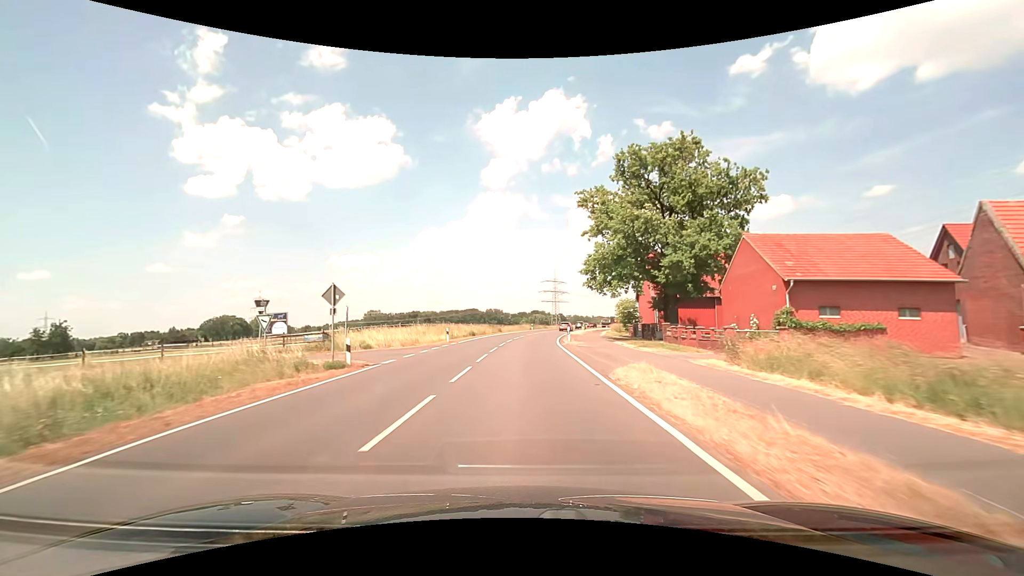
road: secondary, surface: asphalt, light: Day
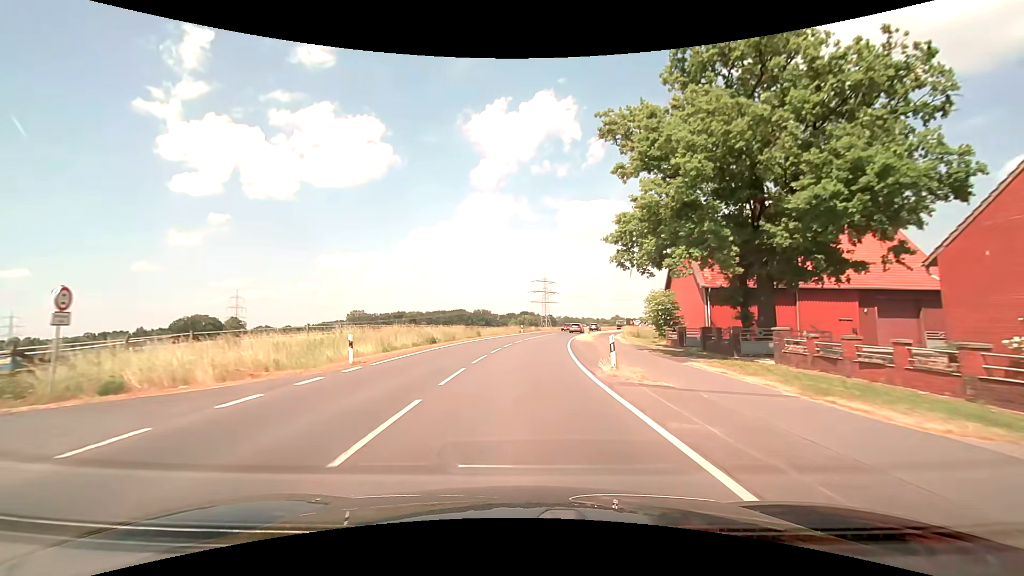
(+0.1, +18.7) m; +1°
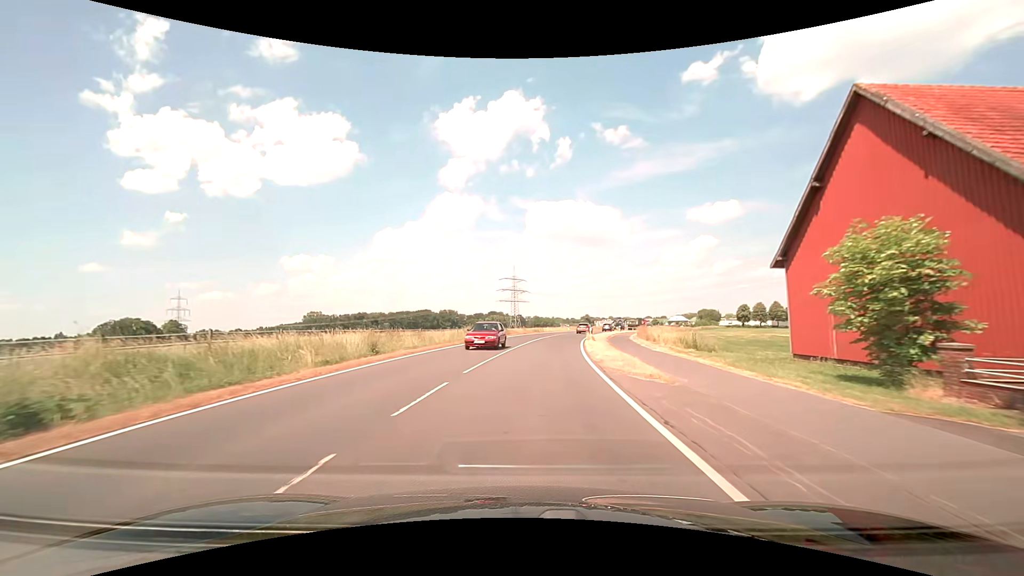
(+0.8, +27.6) m; +4°
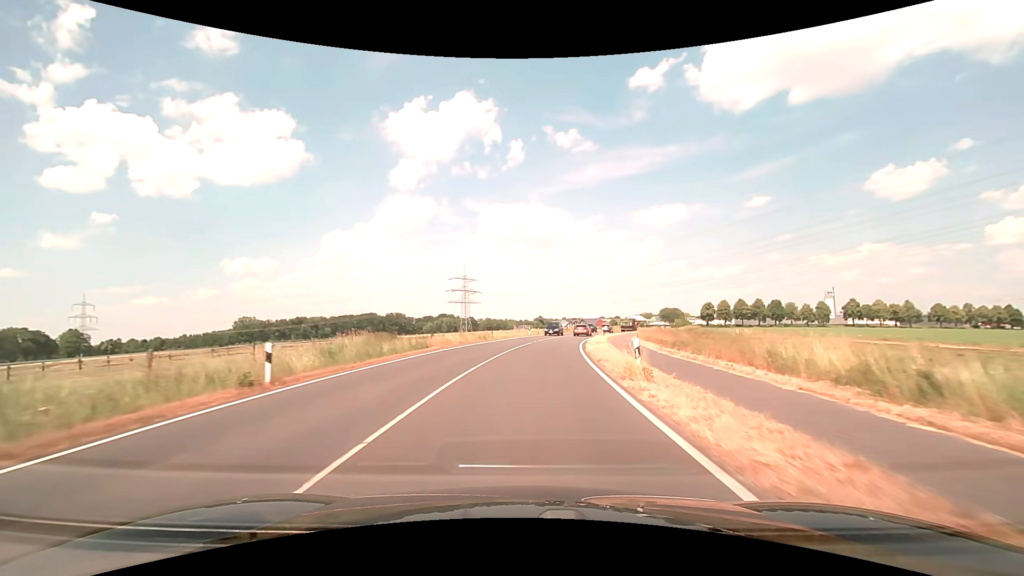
(+1.0, +27.3) m; +5°
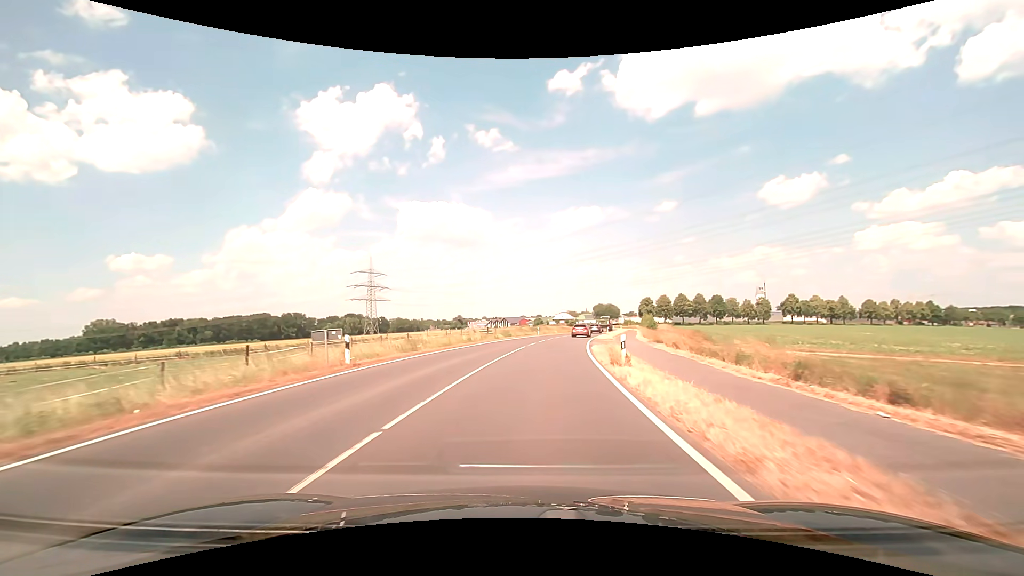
(+3.6, +44.8) m; +9°
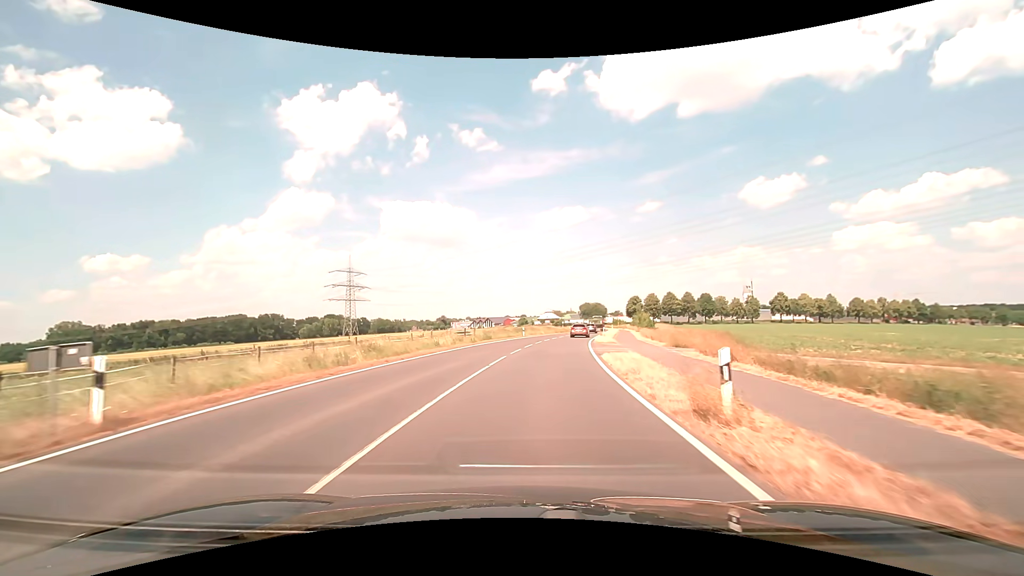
(+0.1, +8.9) m; +2°
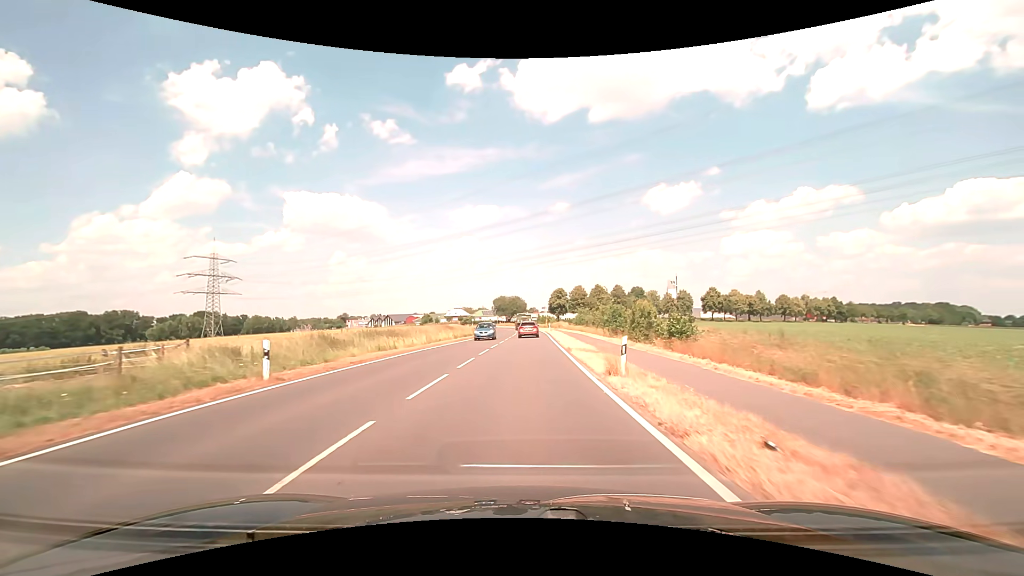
(+3.7, +43.0) m; +10°
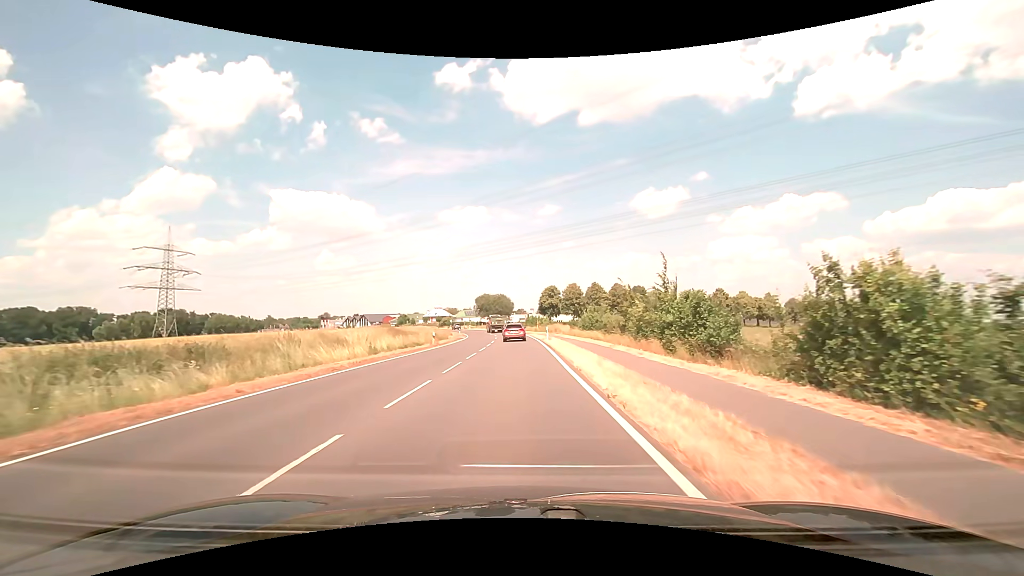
(+0.4, +24.6) m; +1°
(0, +10) (0, +20) (0, +30) (0, +40) (-1, +50) (-1, +60) (-2, +70) (-3, +80) (-5, +90) (-6, +100) m
